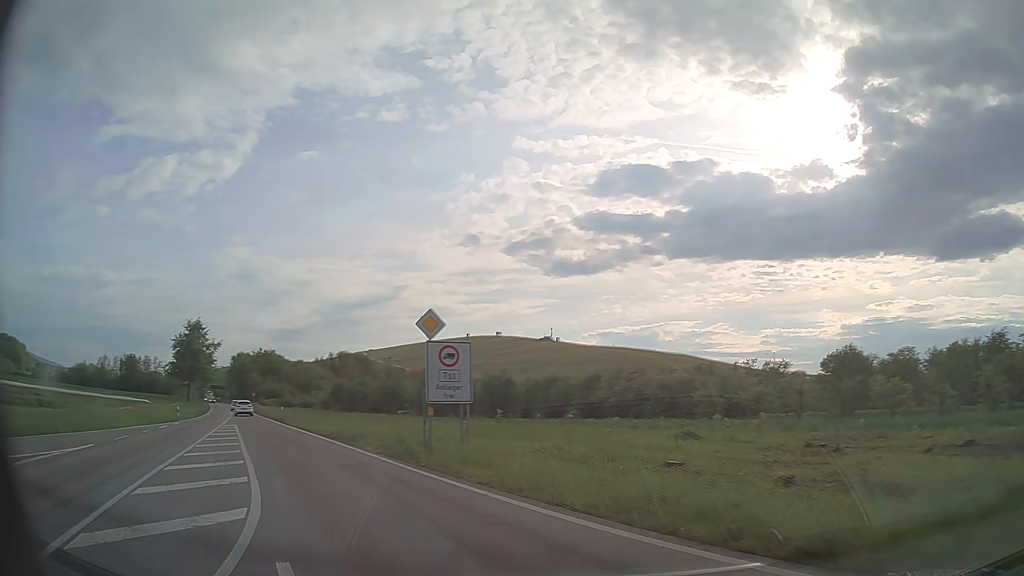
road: primary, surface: asphalt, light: Day
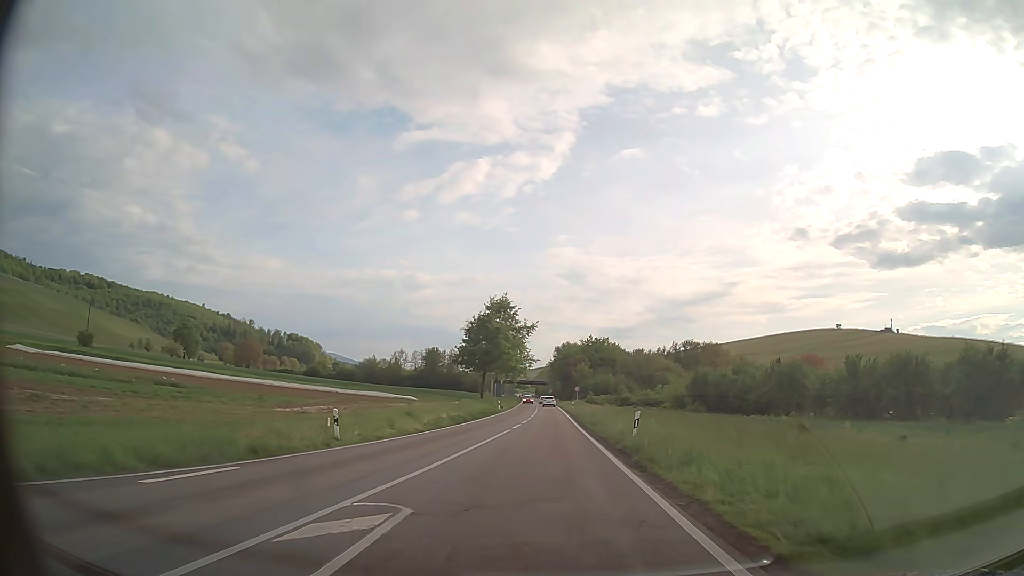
(-13.4, +31.3) m; -29°
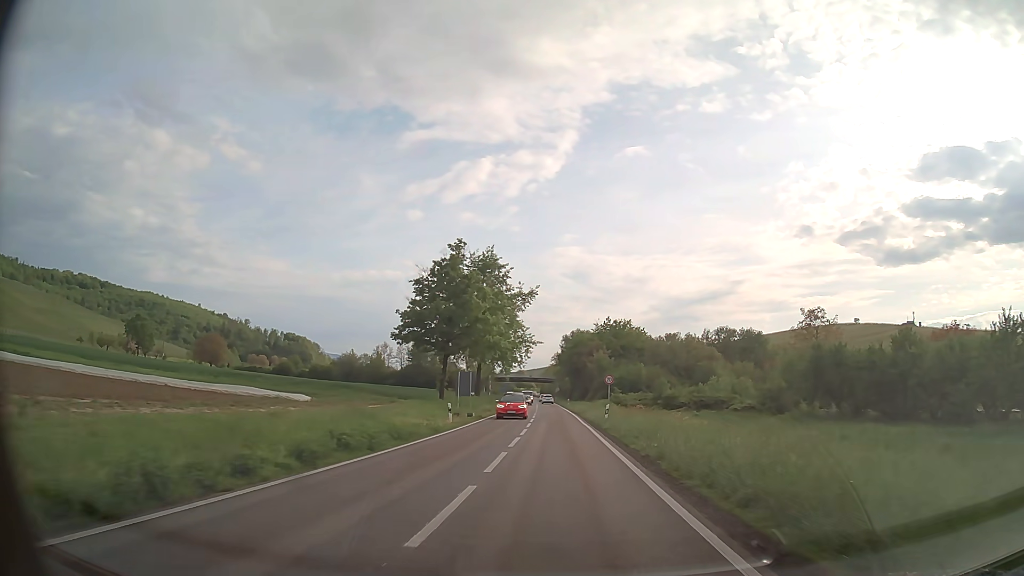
(-0.2, +36.3) m; -1°
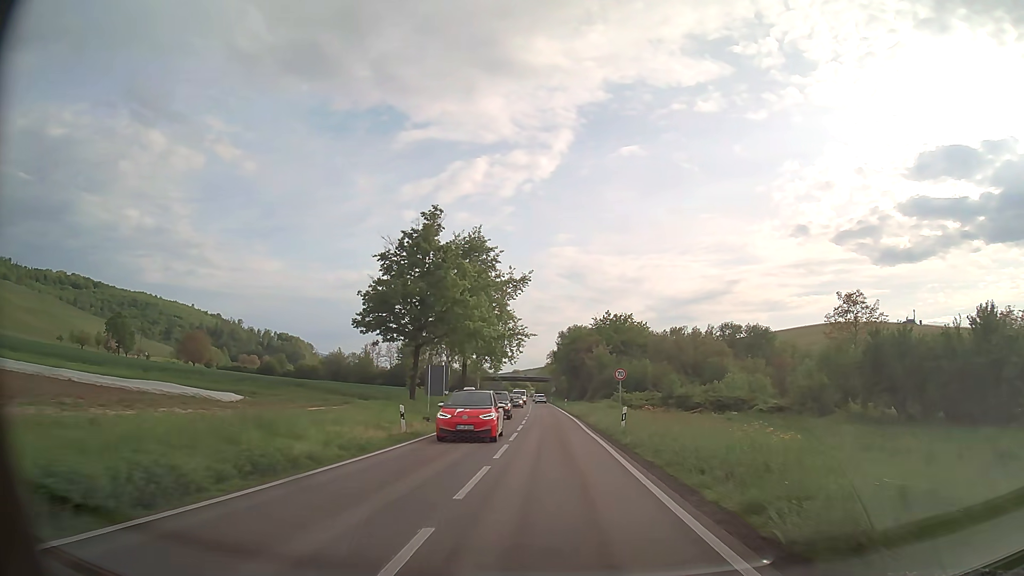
(0.0, +9.4) m; 0°
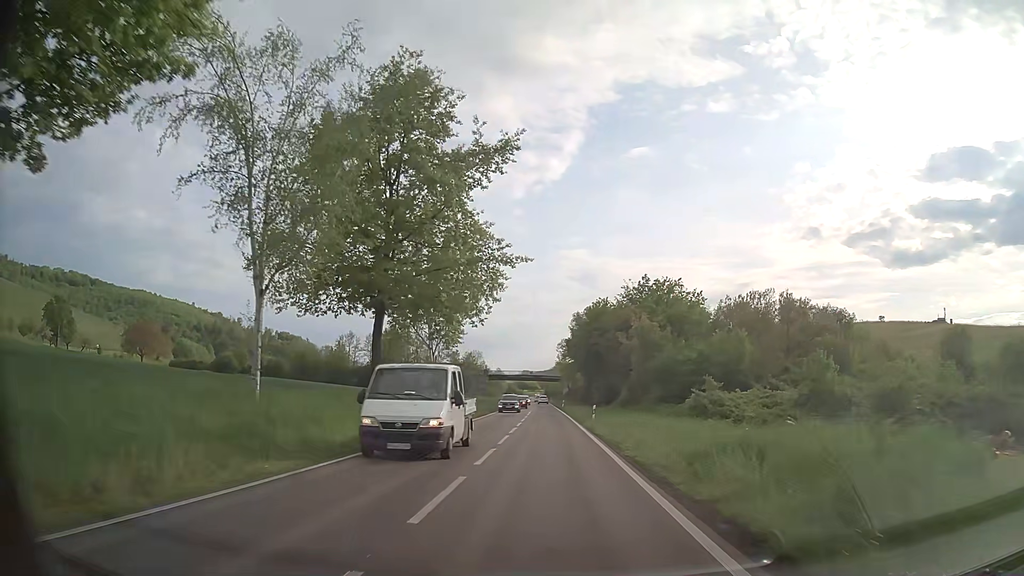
(-0.1, +38.1) m; -1°
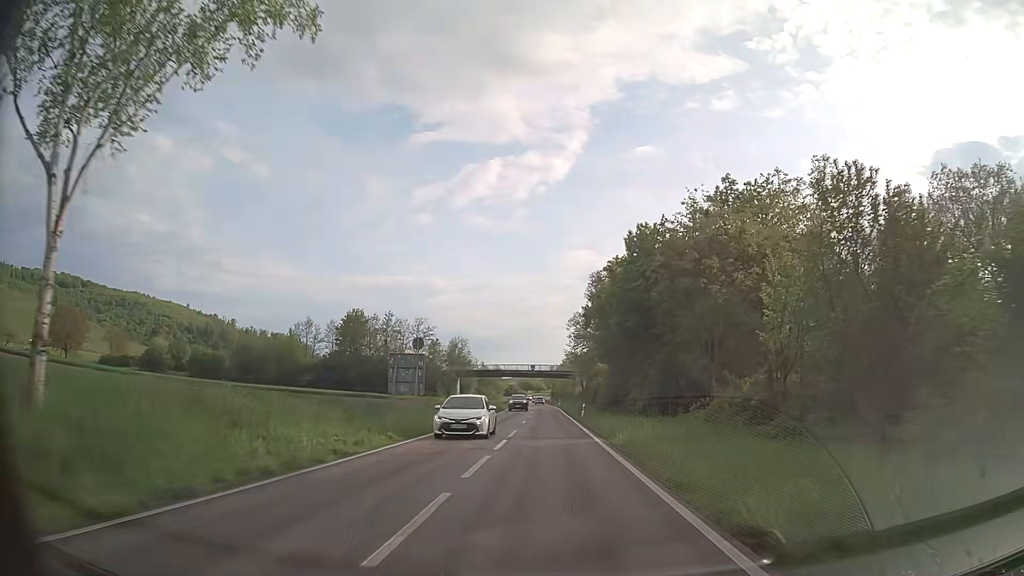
(-0.4, +38.6) m; -1°
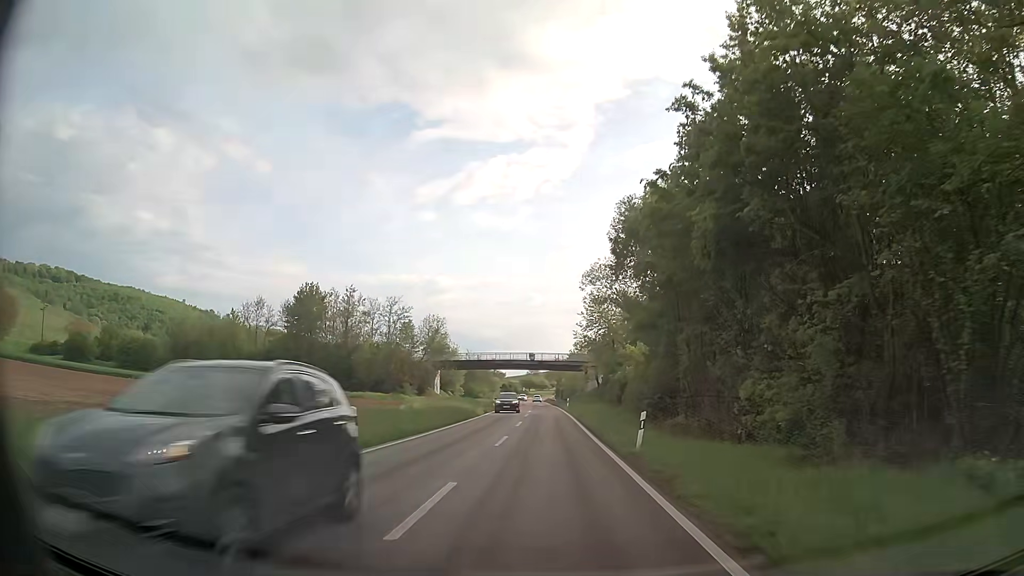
(-0.1, +29.2) m; 0°
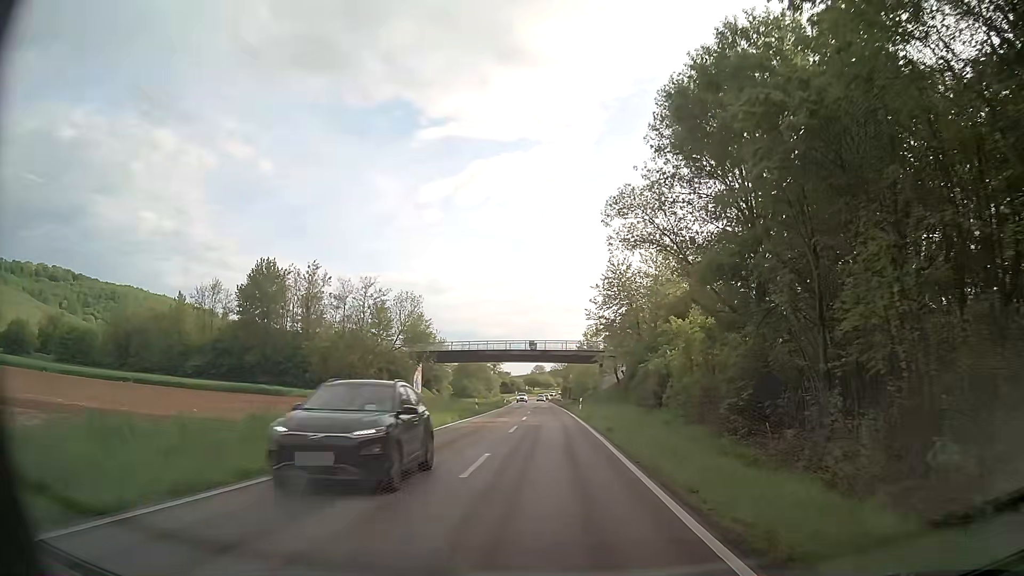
(-0.1, +19.6) m; -1°
(0, +10) (0, +20) (0, +30) (0, +40) (0, +50) (0, +60) (-1, +70) (-1, +80) (-1, +90) (-2, +100) m
